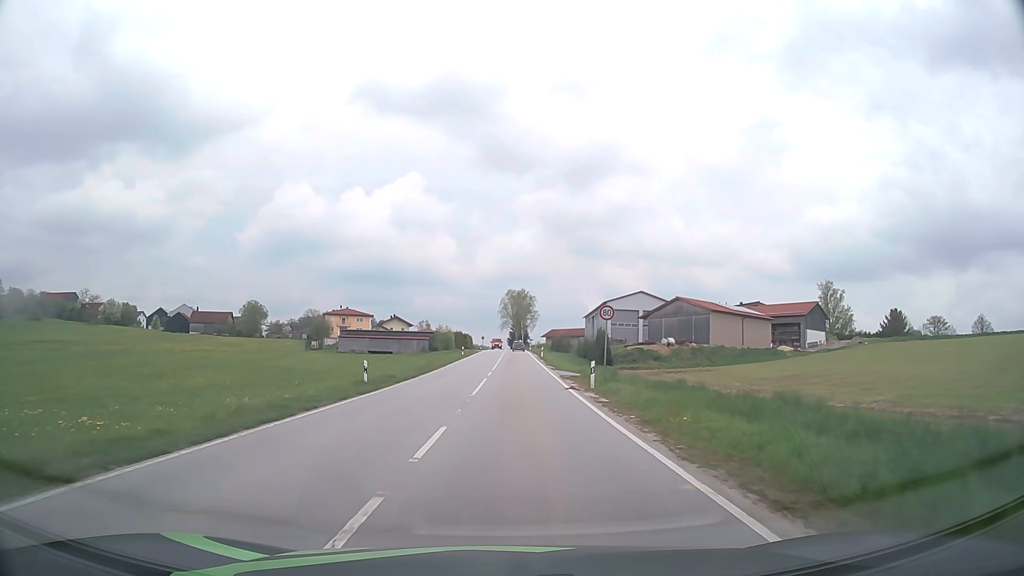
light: Day
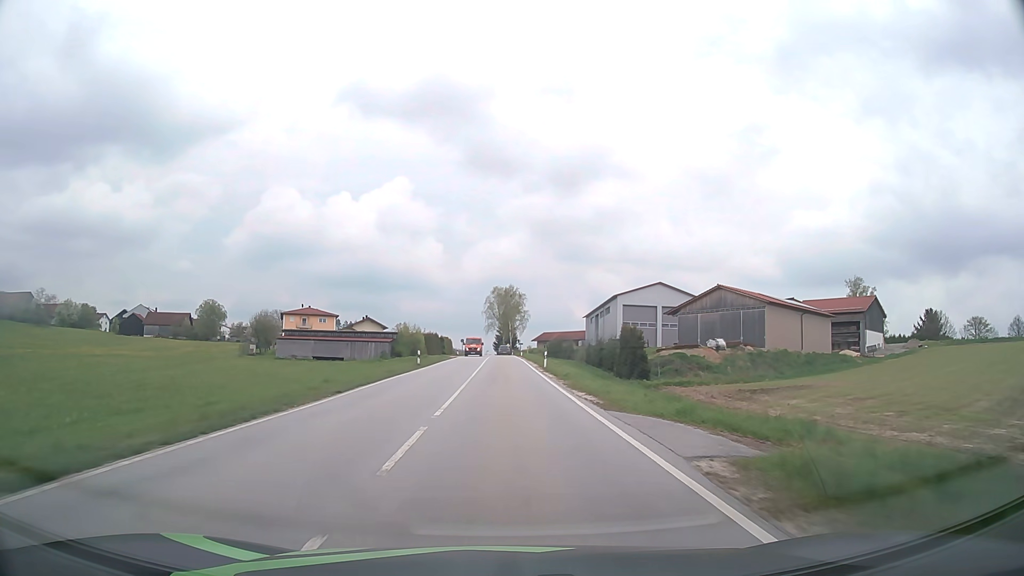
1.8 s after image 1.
(+0.3, +26.1) m; +1°
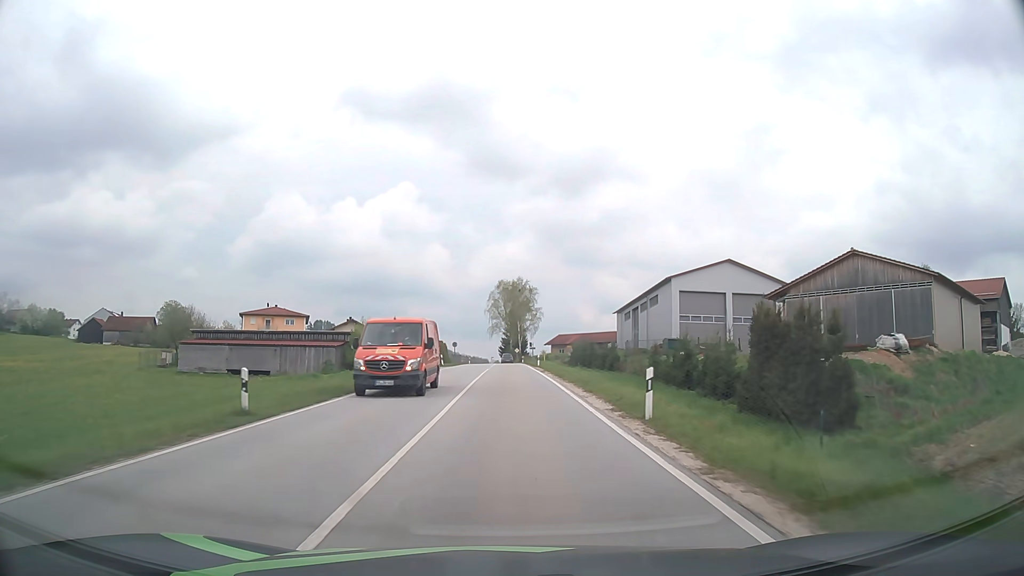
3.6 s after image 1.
(-0.1, +30.2) m; 0°
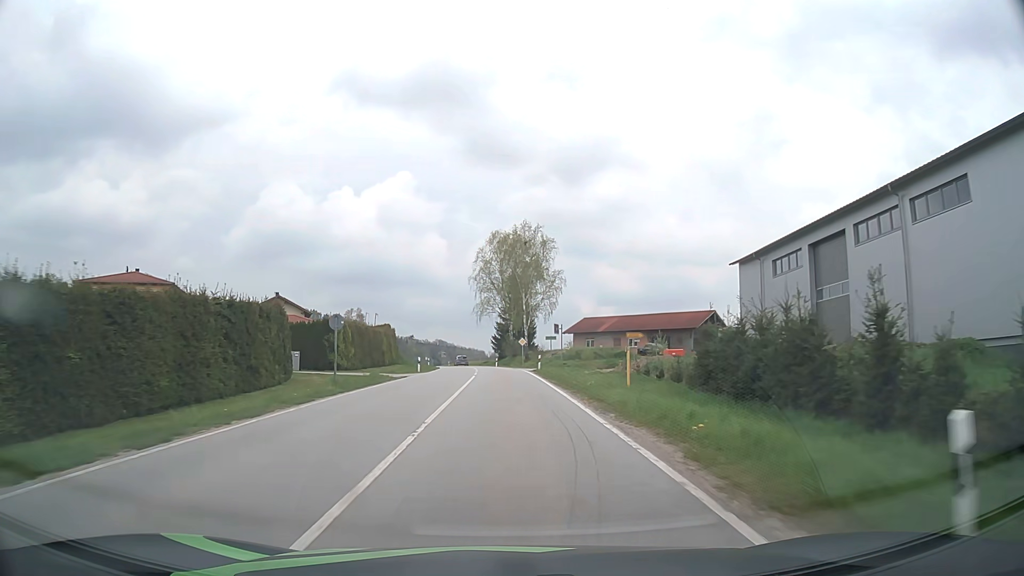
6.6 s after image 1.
(+0.1, +56.0) m; 0°
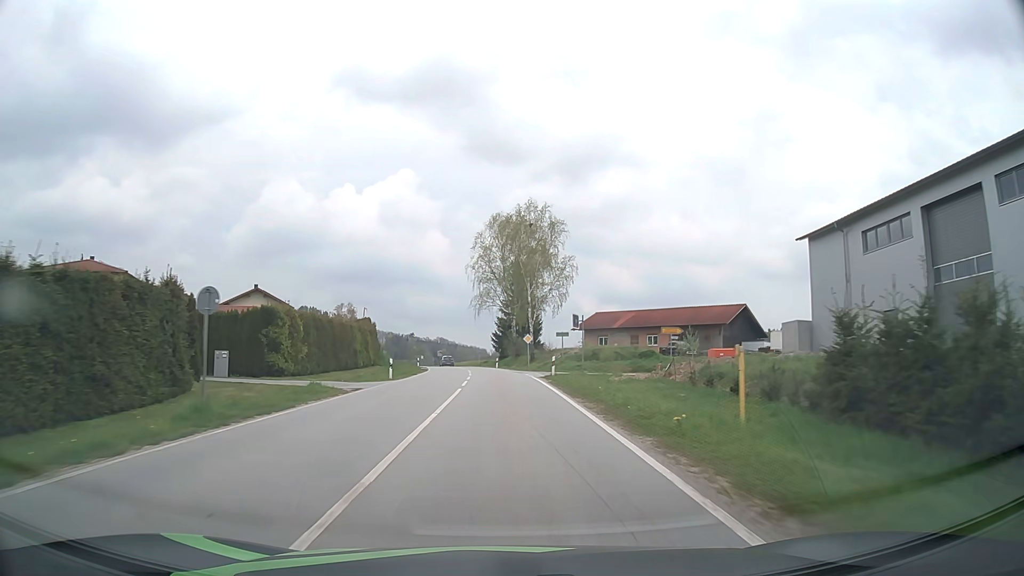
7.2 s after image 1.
(0.0, +11.6) m; 0°
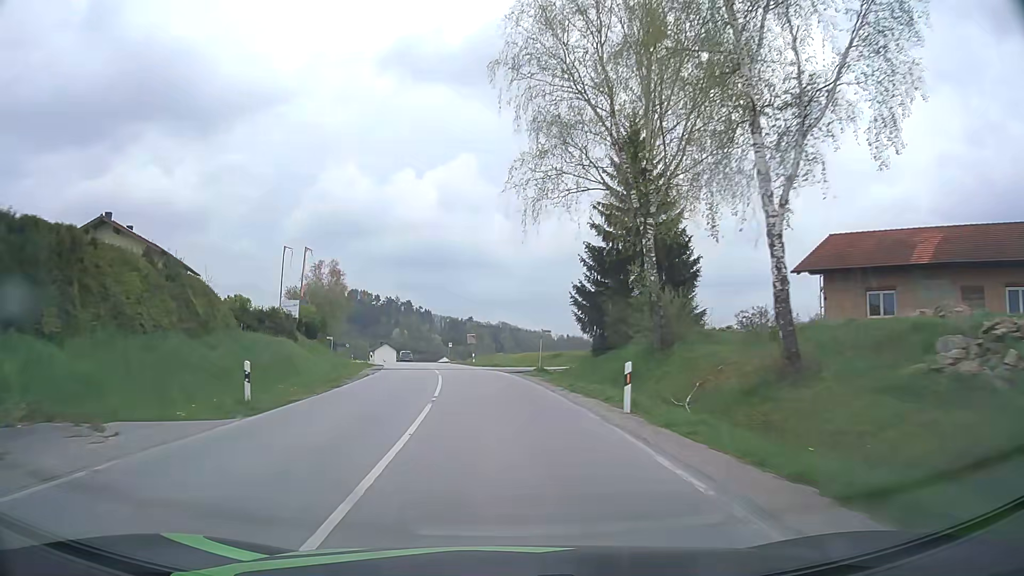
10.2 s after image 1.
(-2.0, +57.0) m; -5°
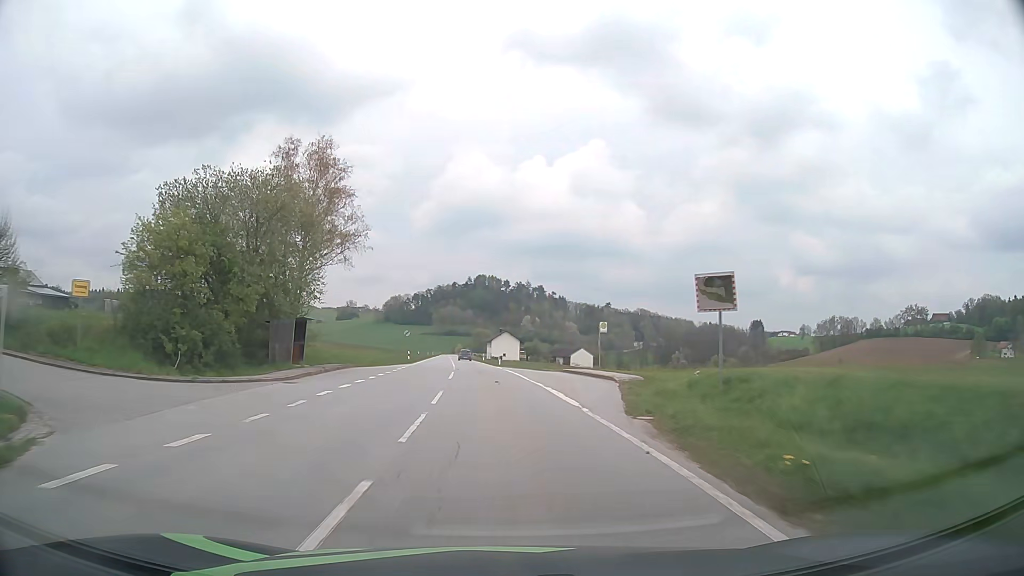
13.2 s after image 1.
(-5.5, +55.1) m; -12°
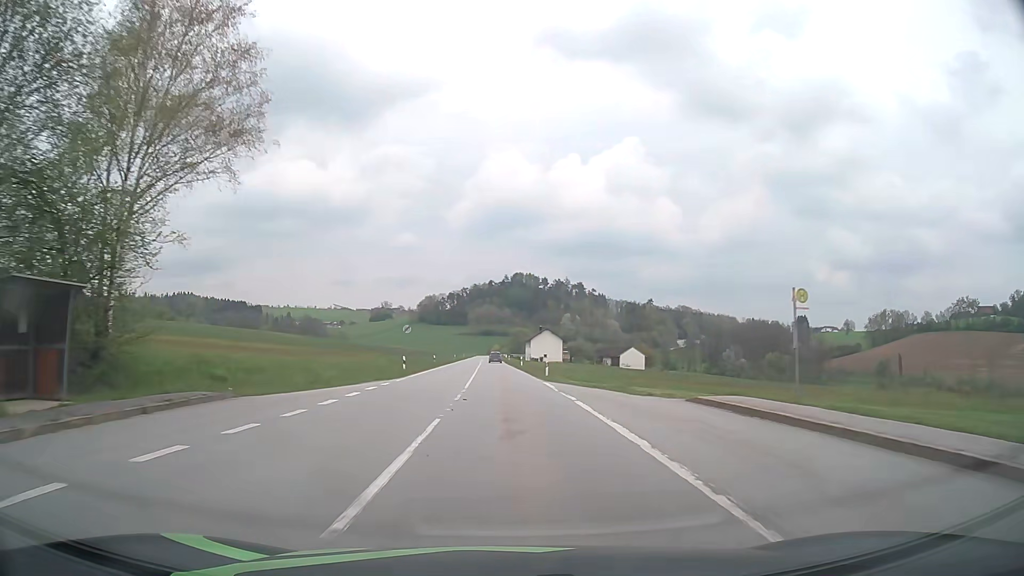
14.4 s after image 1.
(-0.6, +22.2) m; -3°
(0, +10) (0, +20) (0, +30) (0, +40) (-1, +50) (-1, +60) (-1, +70) (-2, +80) (-2, +90) (-2, +100) m
